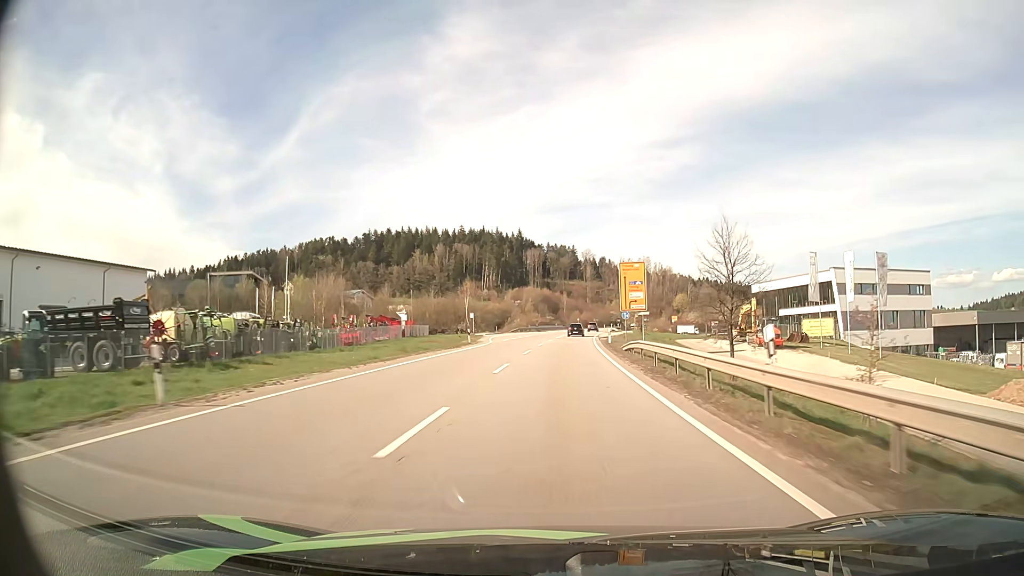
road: primary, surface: asphalt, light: Day
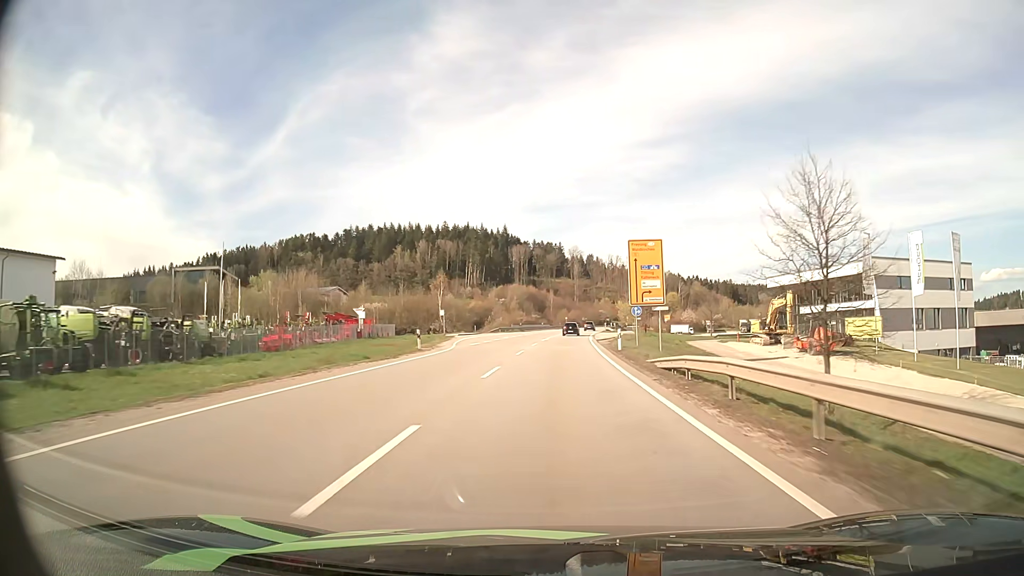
(+0.2, +14.3) m; +1°
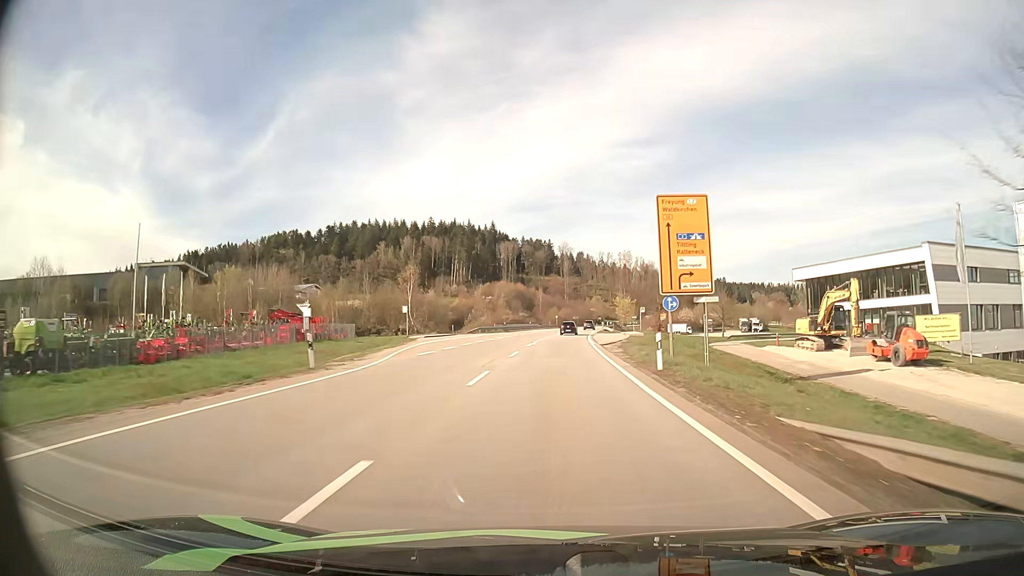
(+0.1, +14.3) m; +1°
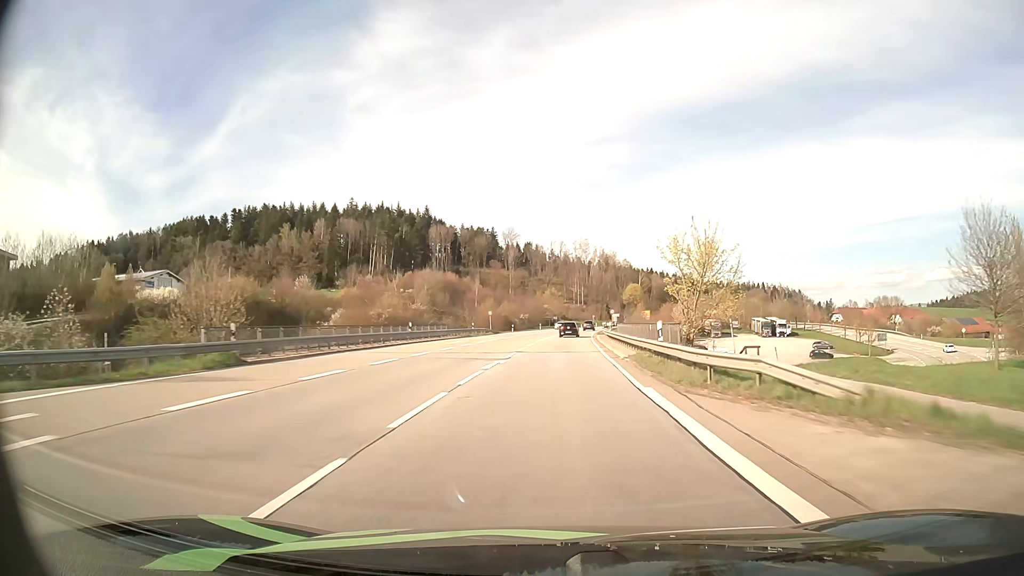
(+2.5, +72.1) m; +4°
(0, +10) (0, +20) (+1, +30) (+1, +40) (+1, +50) (+2, +60) (+3, +70) (+3, +80) (+4, +90) (+5, +100) m
